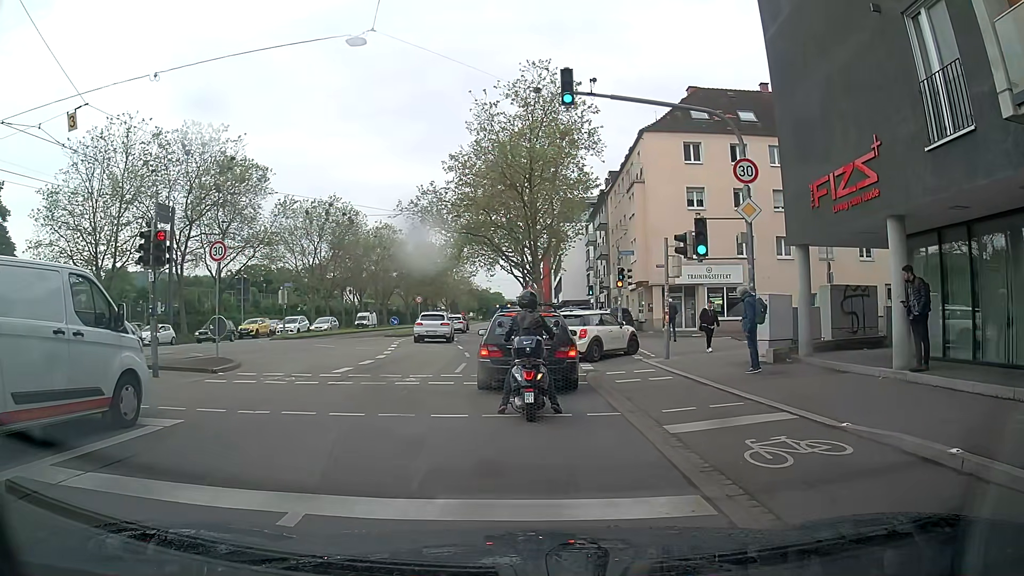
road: primary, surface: asphalt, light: Day
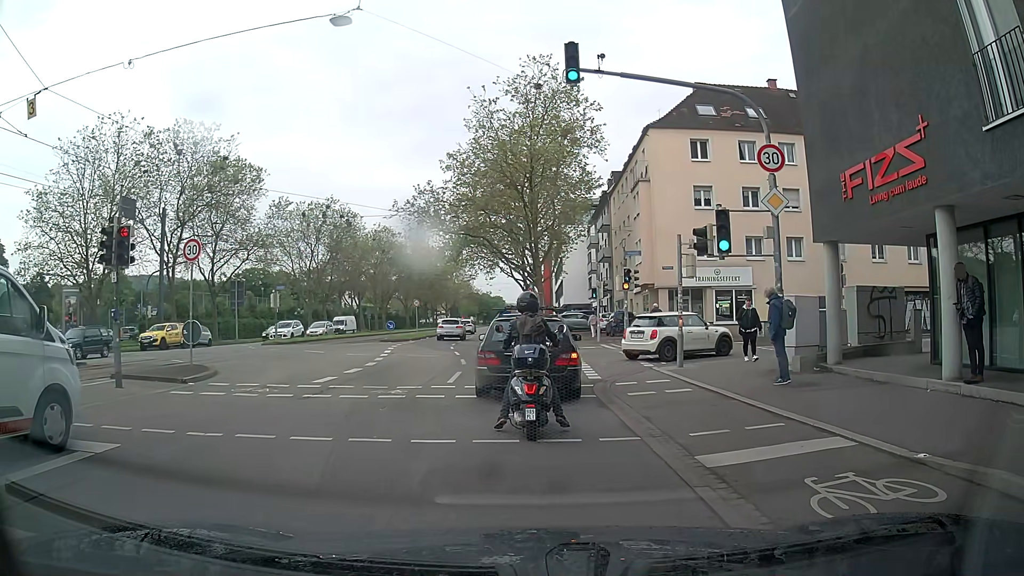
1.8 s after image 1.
(0.0, +1.5) m; 0°
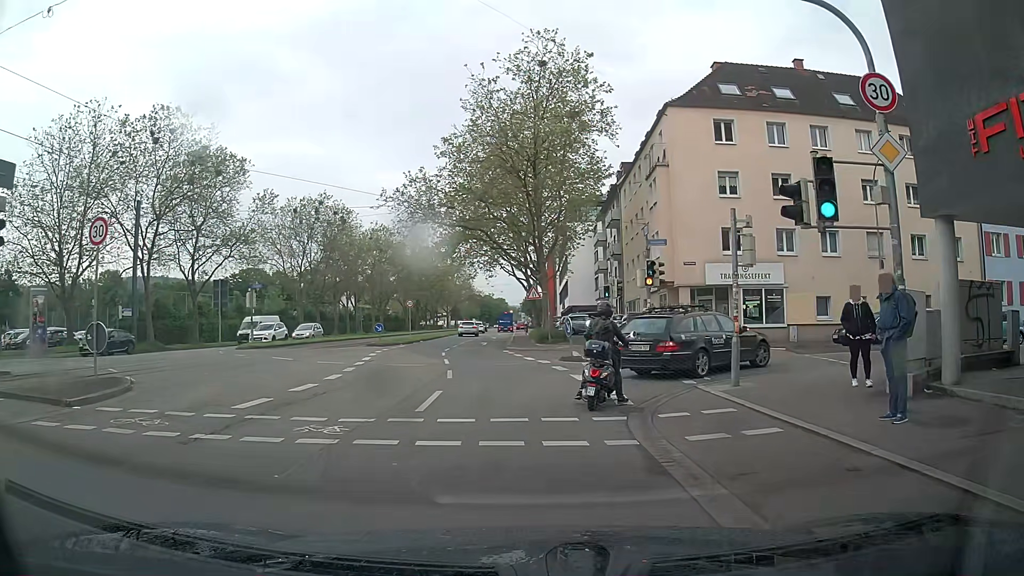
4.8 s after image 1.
(+0.1, +4.8) m; 0°
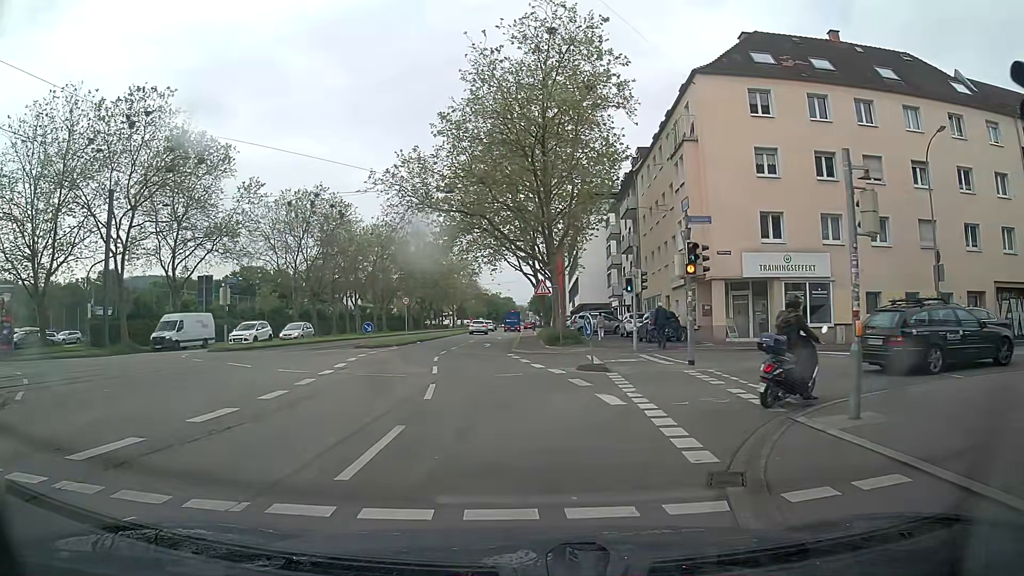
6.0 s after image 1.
(-0.1, +4.9) m; -2°
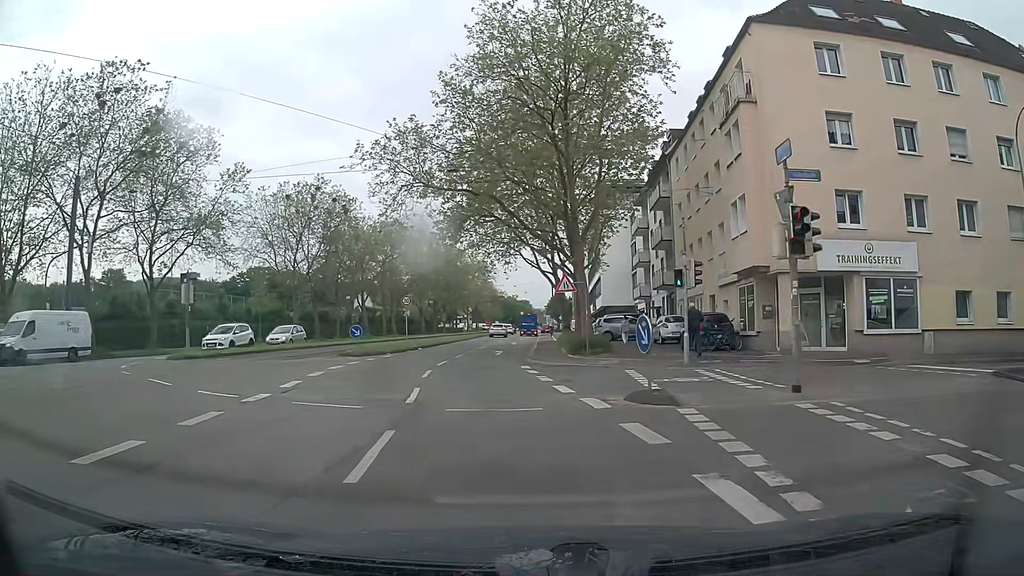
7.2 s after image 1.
(0.0, +6.2) m; -2°
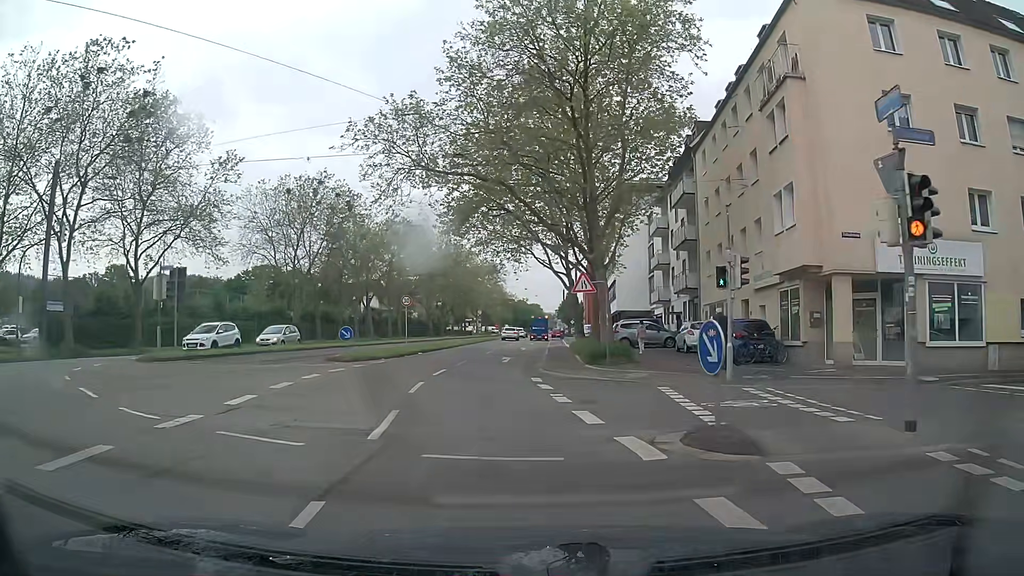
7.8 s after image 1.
(0.0, +3.5) m; 0°
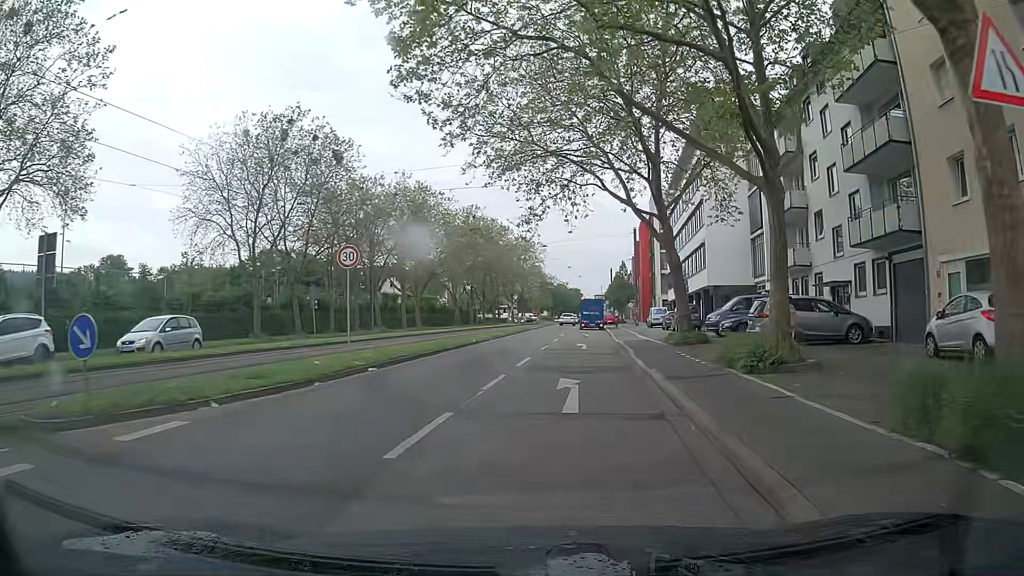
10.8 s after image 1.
(-1.4, +19.9) m; -6°
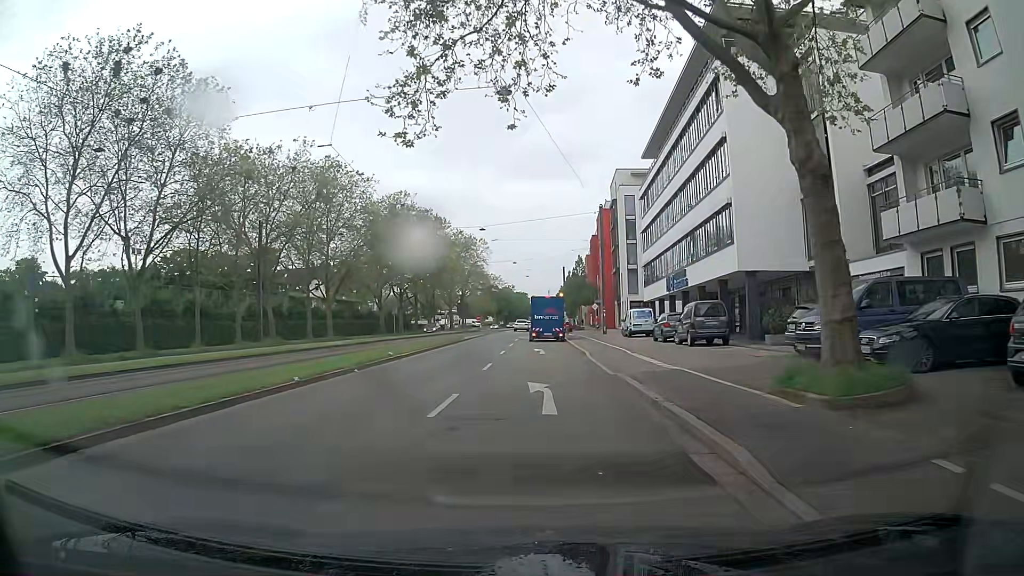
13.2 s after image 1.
(+1.3, +17.7) m; +6°
(0, +10) (0, +20) (-1, +30) (-2, +40) (-3, +50) (-3, +60) (-3, +70) (-3, +80) (-3, +90) (-3, +100) m
